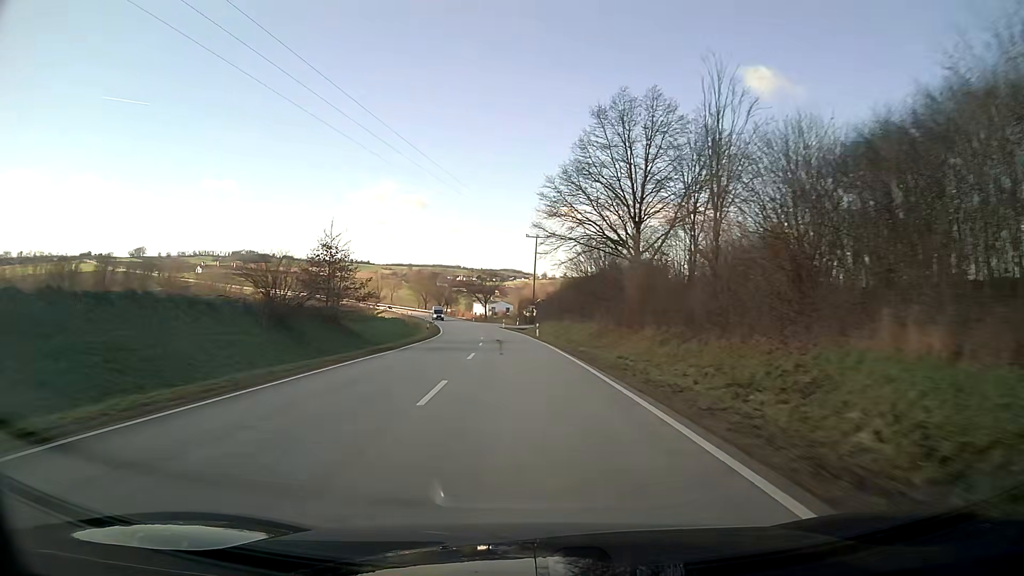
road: secondary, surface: asphalt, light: Day
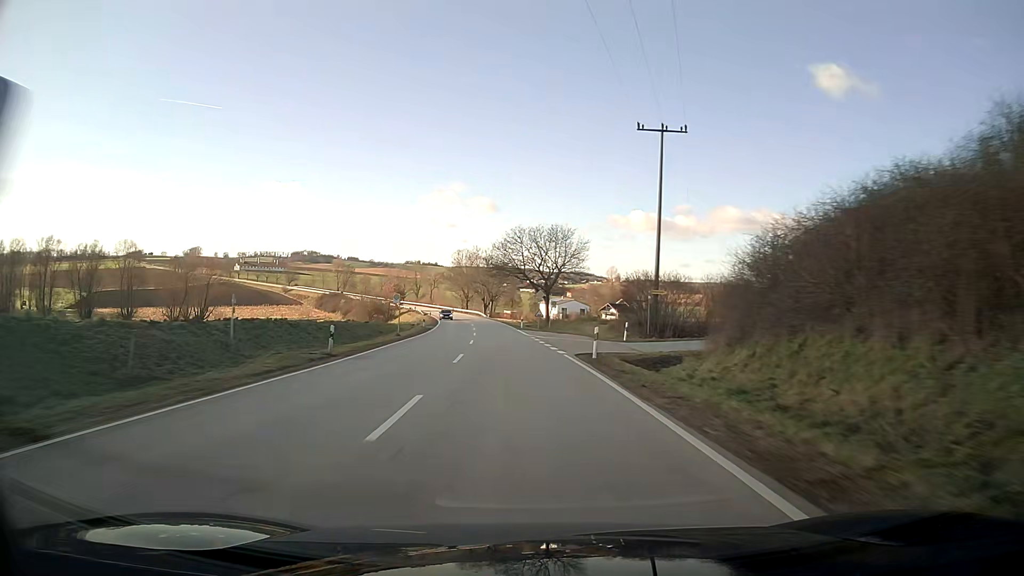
(-3.3, +63.2) m; -6°
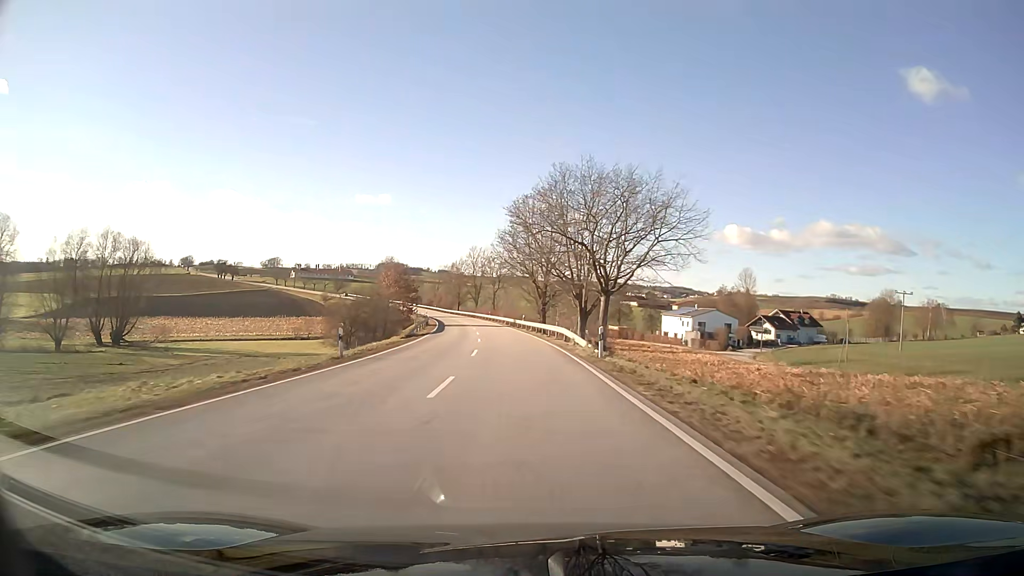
(-5.6, +79.6) m; -8°
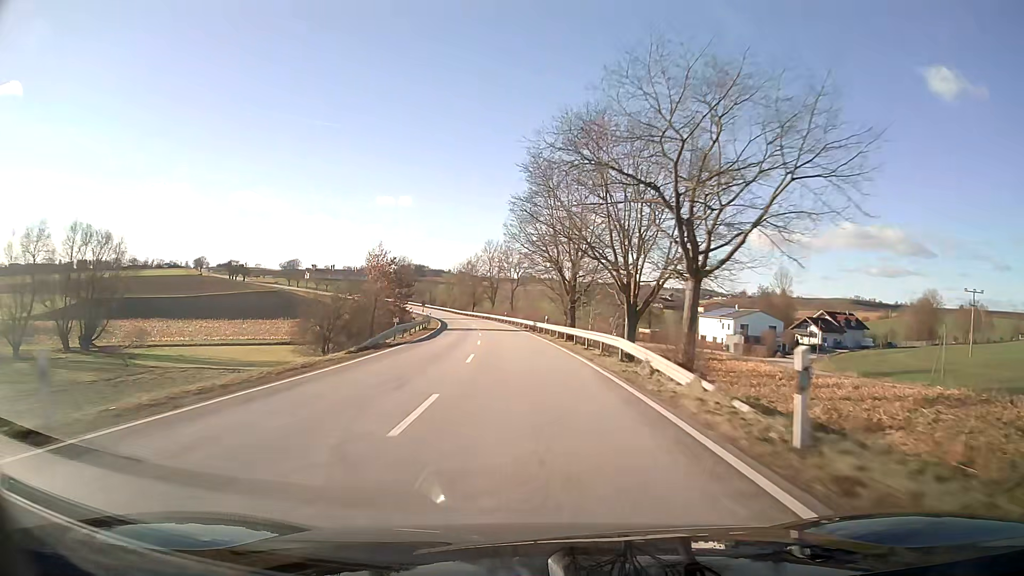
(-0.3, +16.1) m; -2°
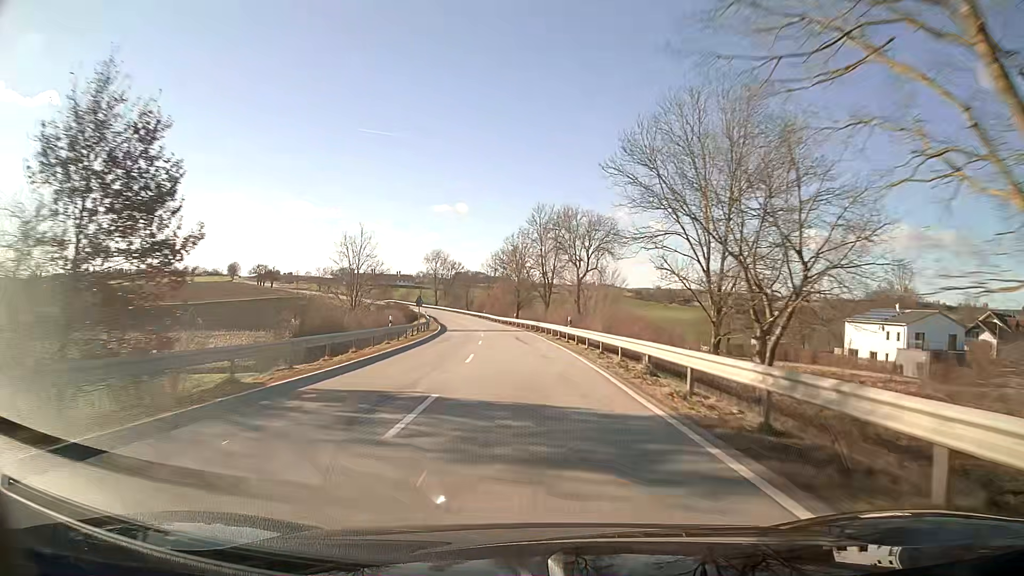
(-2.2, +48.0) m; -5°
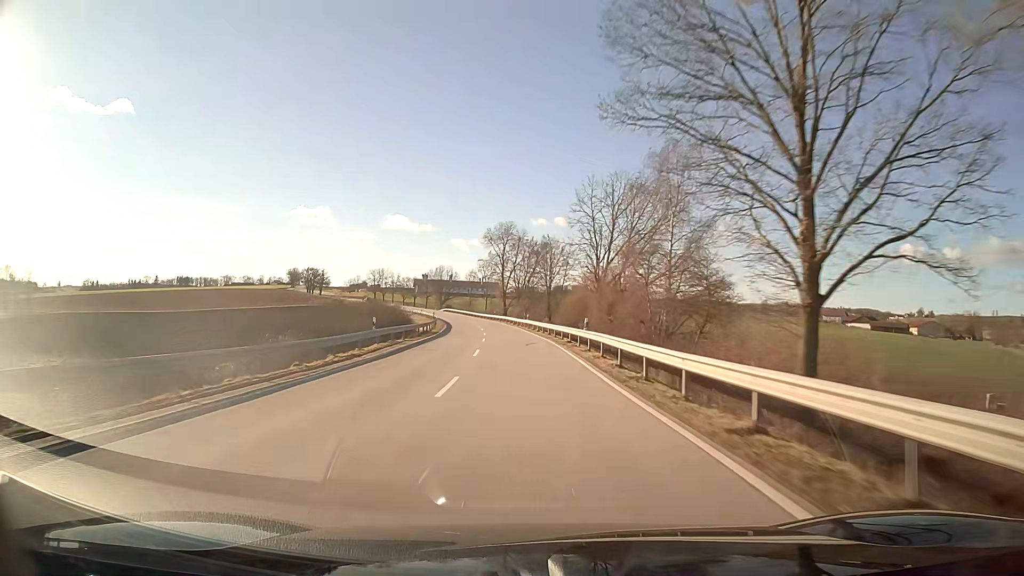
(-5.6, +79.5) m; -8°
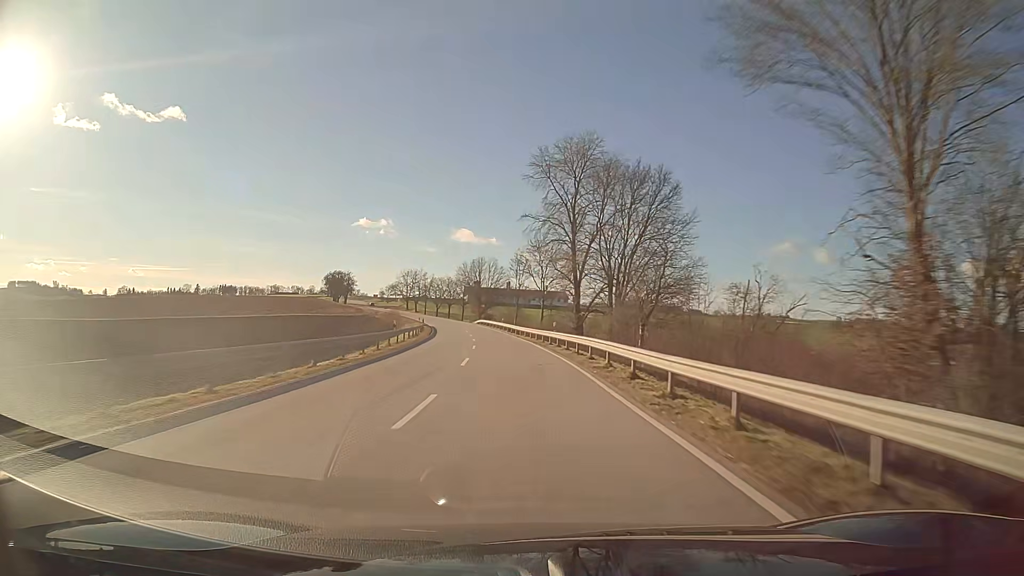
(-3.0, +63.5) m; -6°
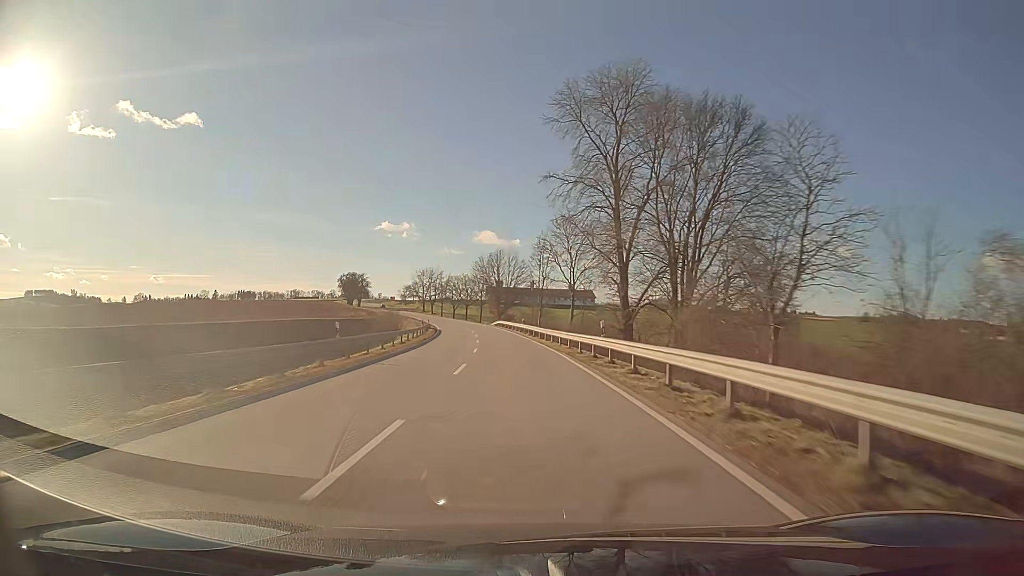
(-0.3, +15.8) m; -2°
